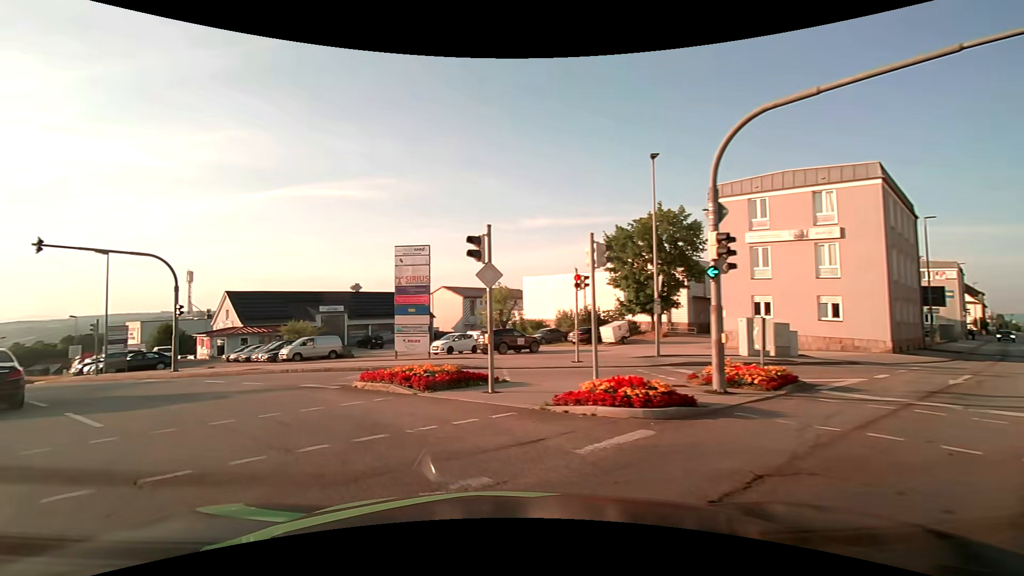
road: tertiary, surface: asphalt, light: Day
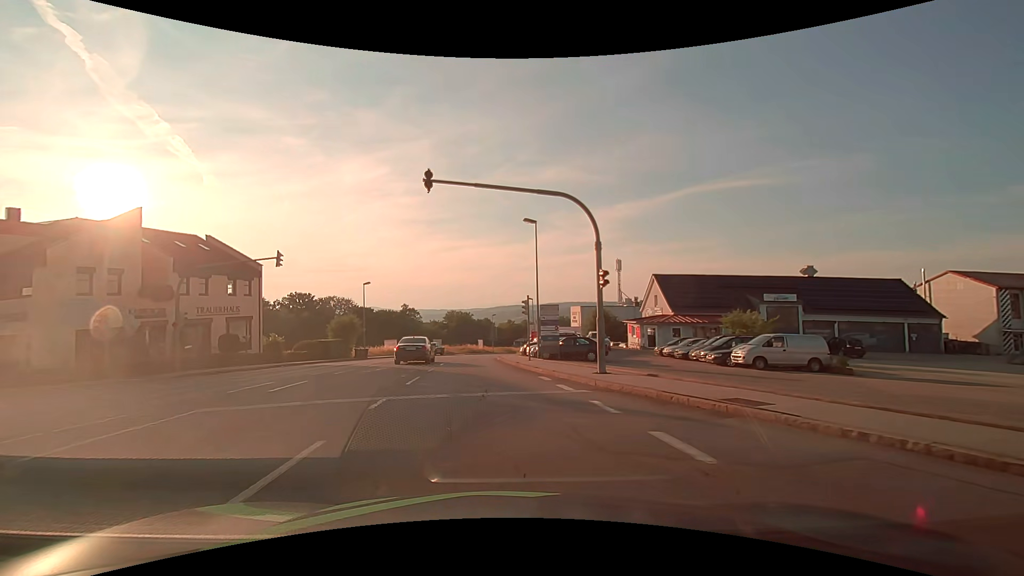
(-6.1, +12.2) m; -46°
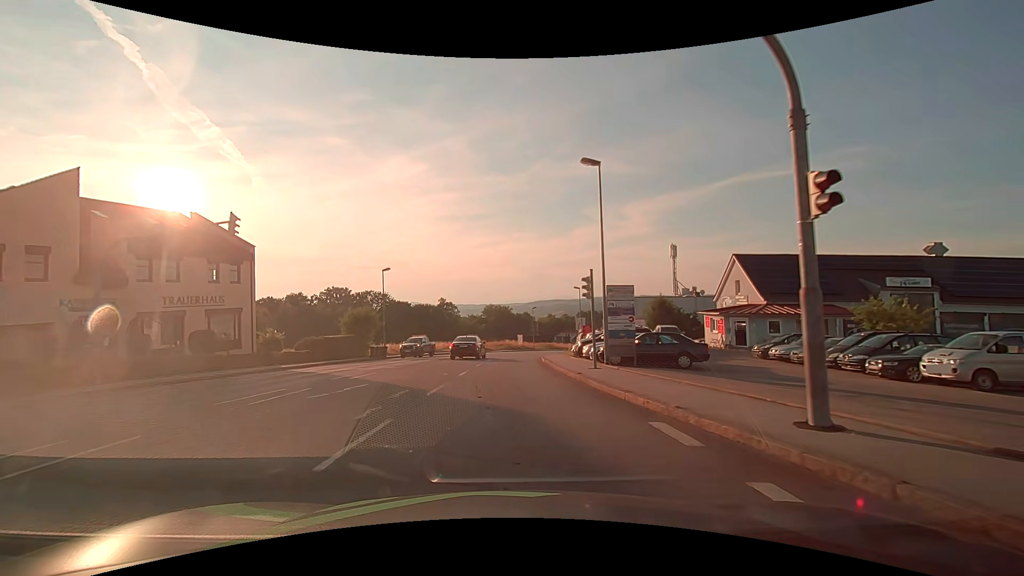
(-0.3, +9.4) m; -4°
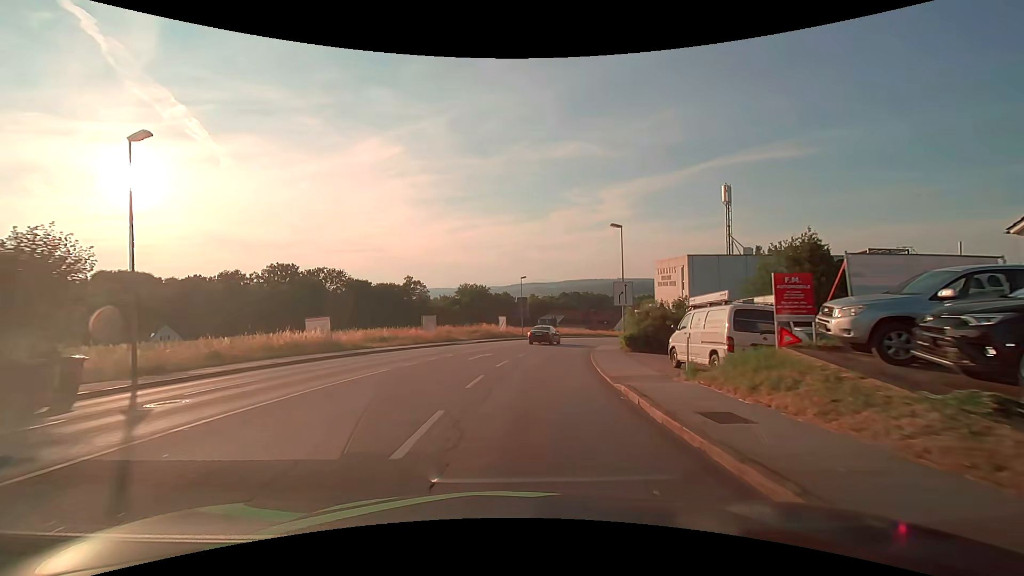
(-0.2, +30.3) m; +2°
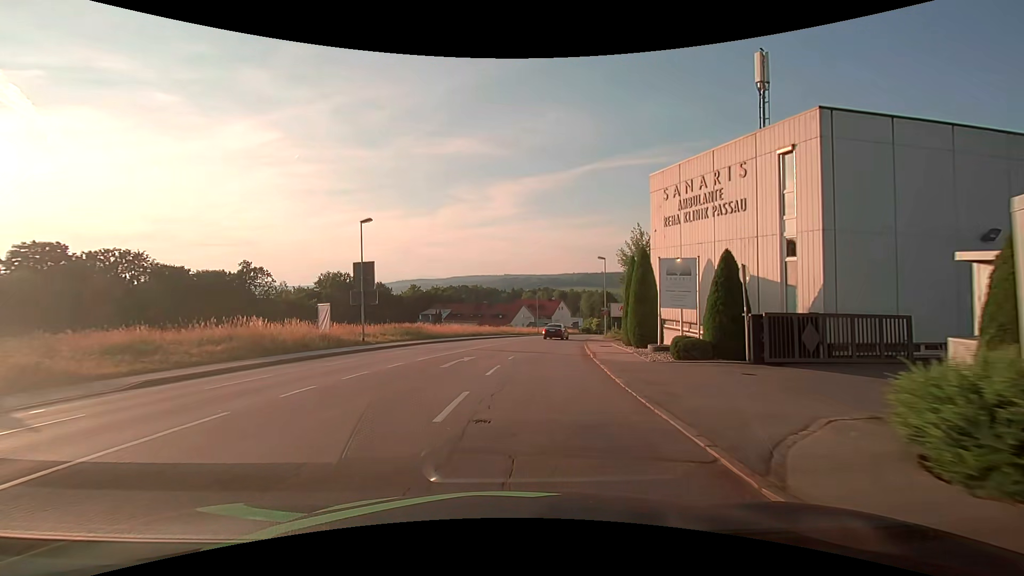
(+3.5, +34.1) m; +13°
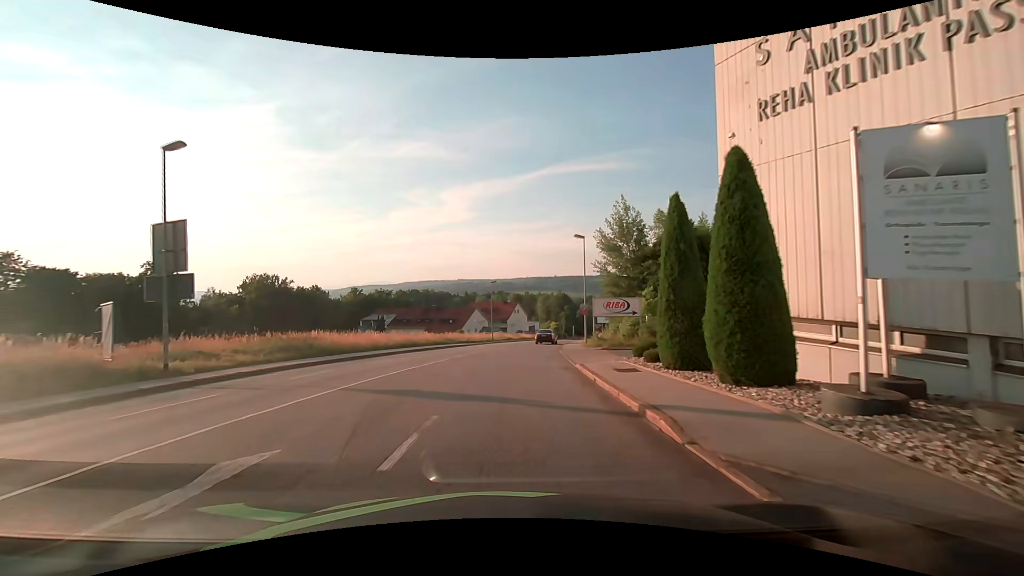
(+0.7, +14.1) m; +5°
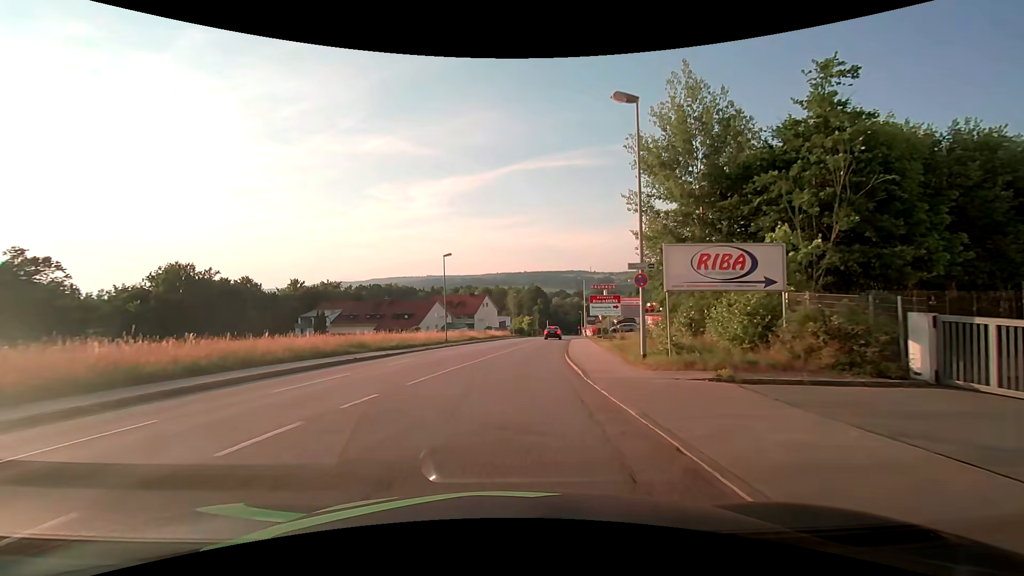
(+0.8, +21.8) m; +3°
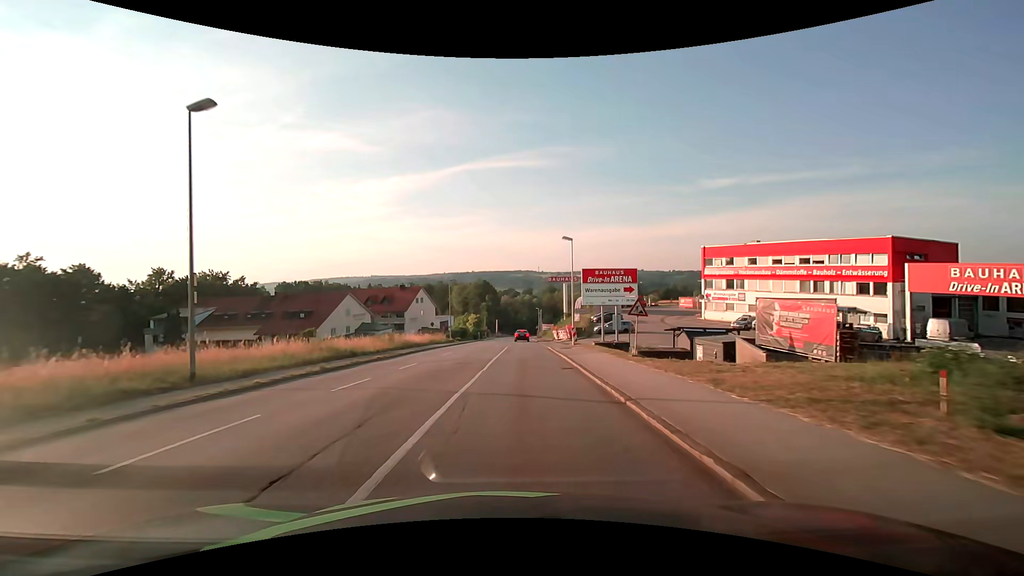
(+1.8, +30.6) m; +7°
(0, +10) (0, +20) (+1, +30) (+1, +40) (+2, +50) (+2, +60) (+2, +70) (+2, +80) (+3, +90) (+3, +100) m
